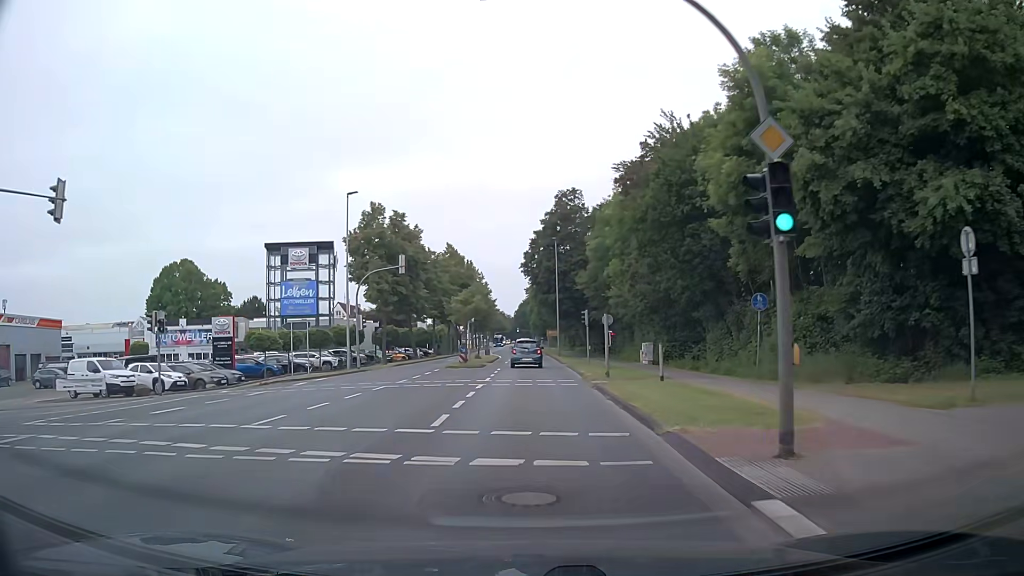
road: secondary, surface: asphalt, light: Day
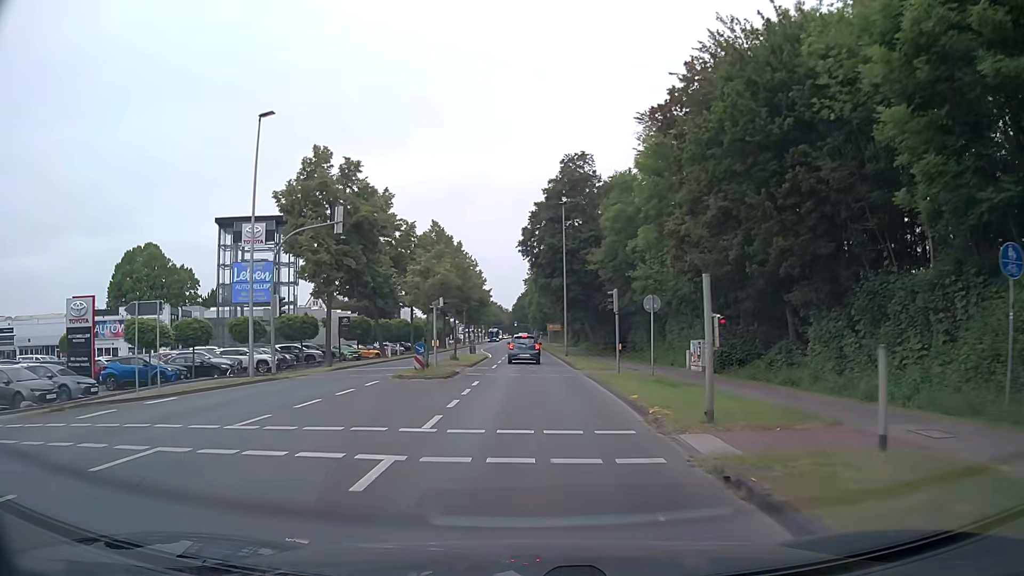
(+0.1, +13.9) m; +1°
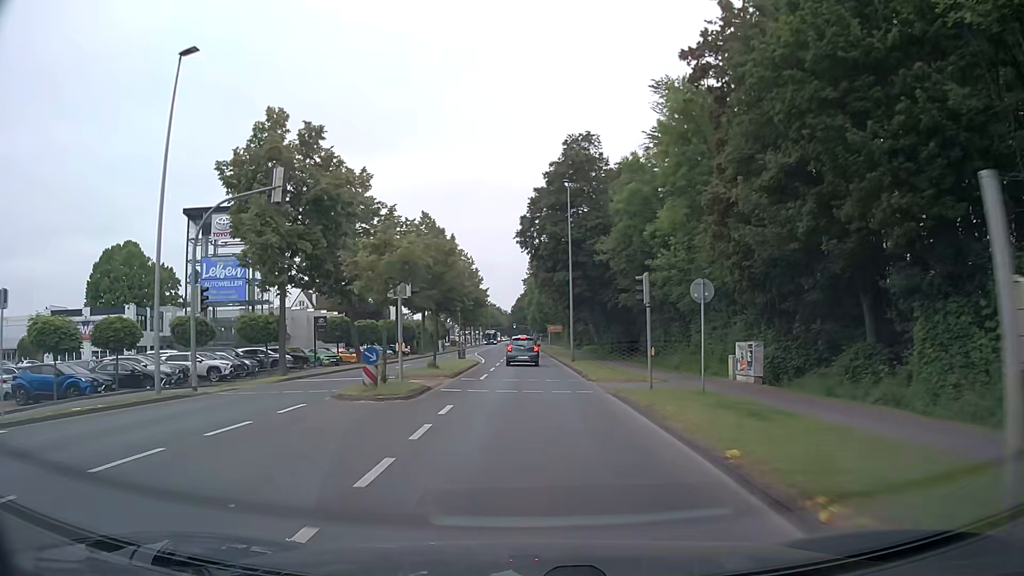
(0.0, +7.0) m; 0°
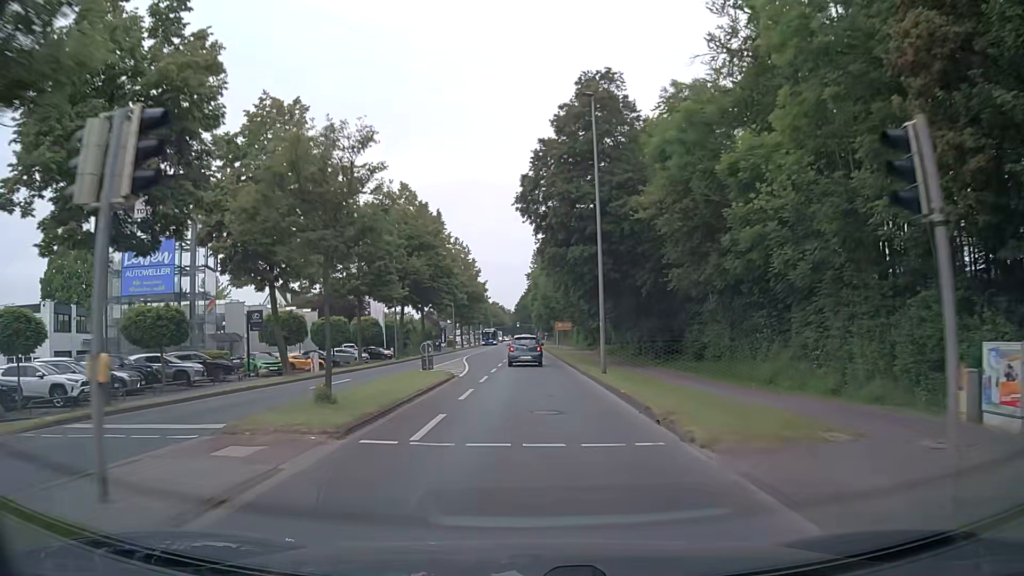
(0.0, +14.1) m; 0°
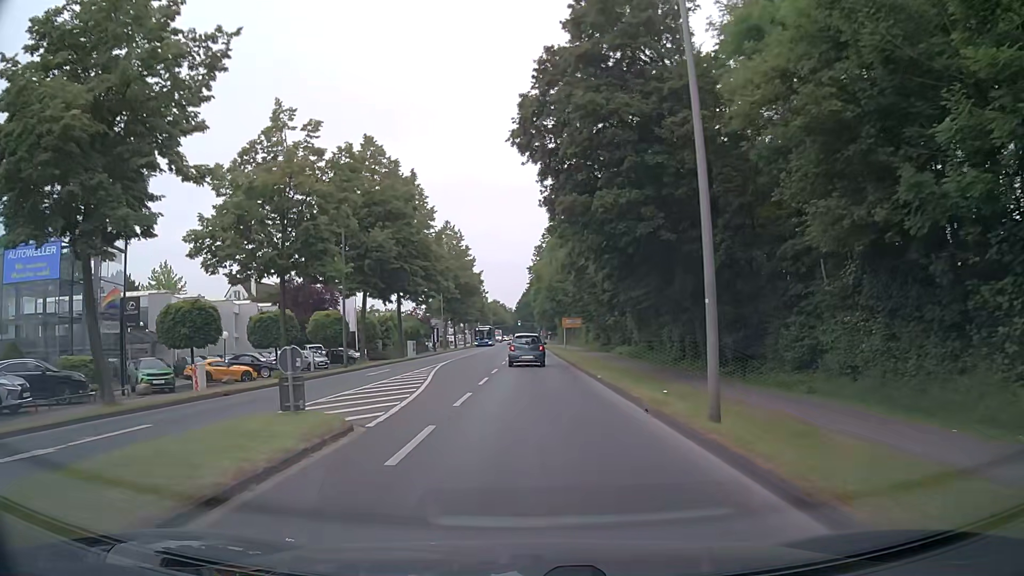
(0.0, +14.1) m; 0°
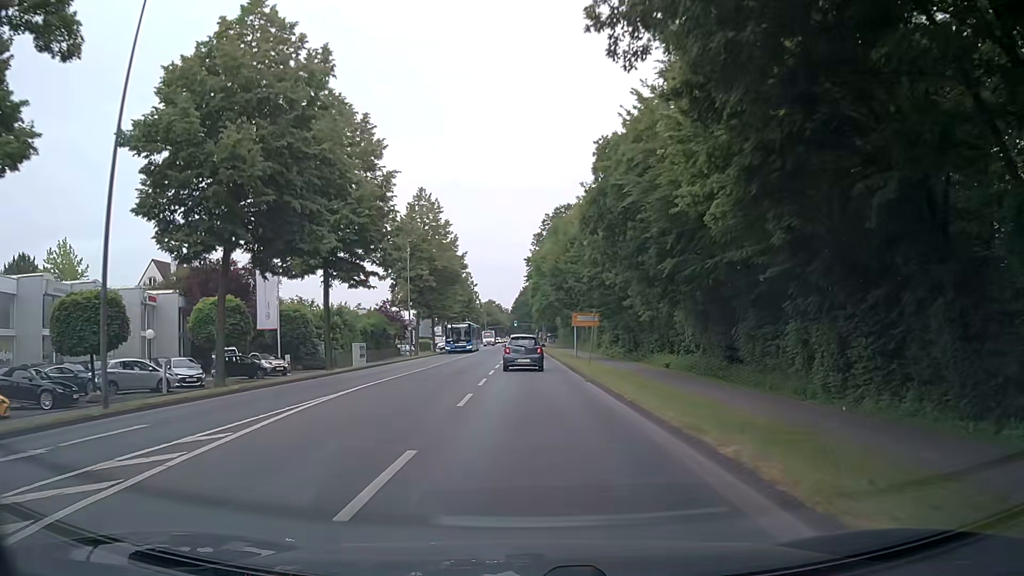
(-0.2, +20.7) m; -1°
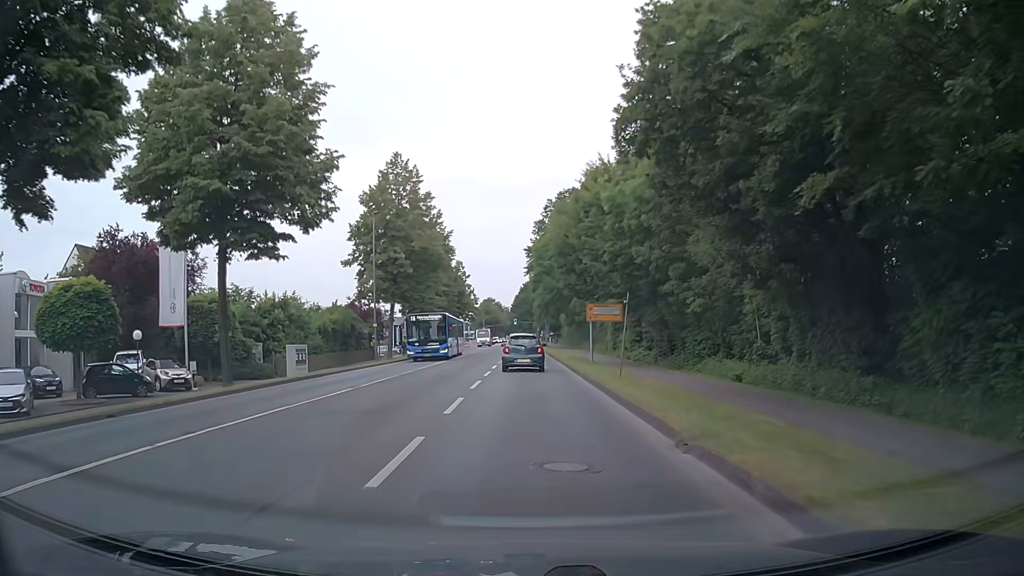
(+0.3, +13.5) m; 0°
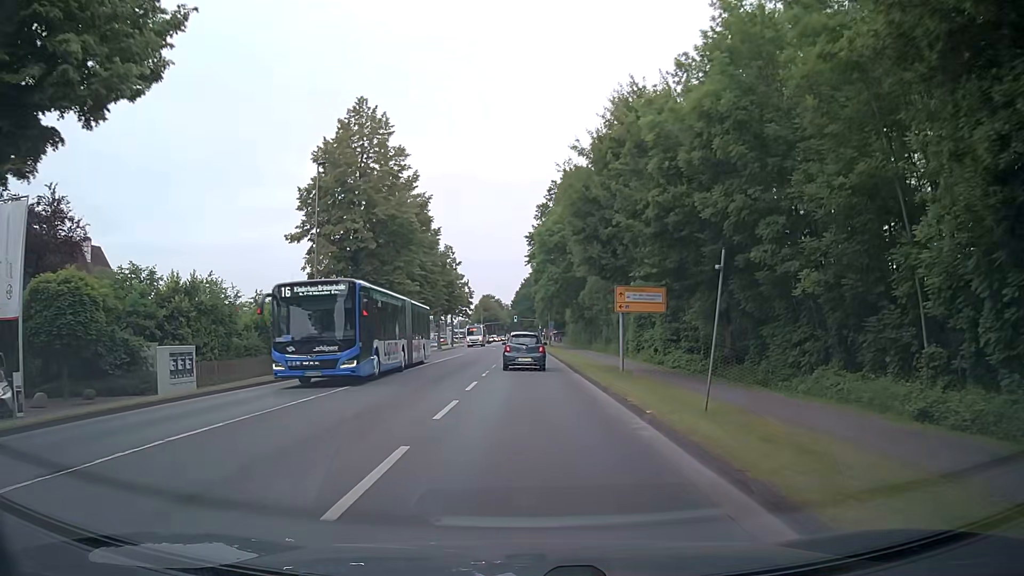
(+0.2, +13.1) m; +1°
(0, +10) (0, +20) (0, +30) (0, +40) (0, +50) (0, +60) (-1, +70) (-1, +80) (-1, +90) (-2, +100) m
